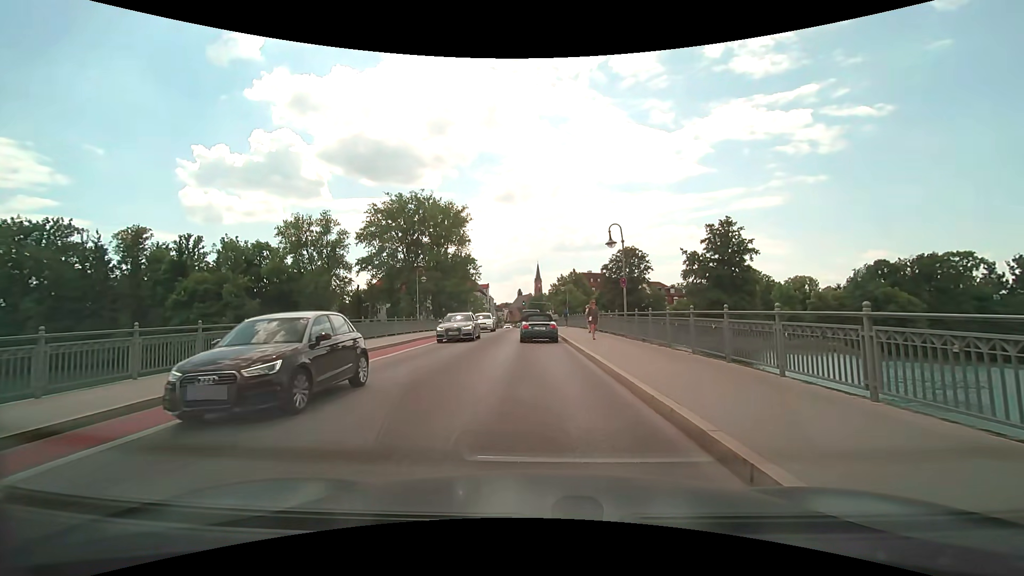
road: secondary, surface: asphalt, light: Day
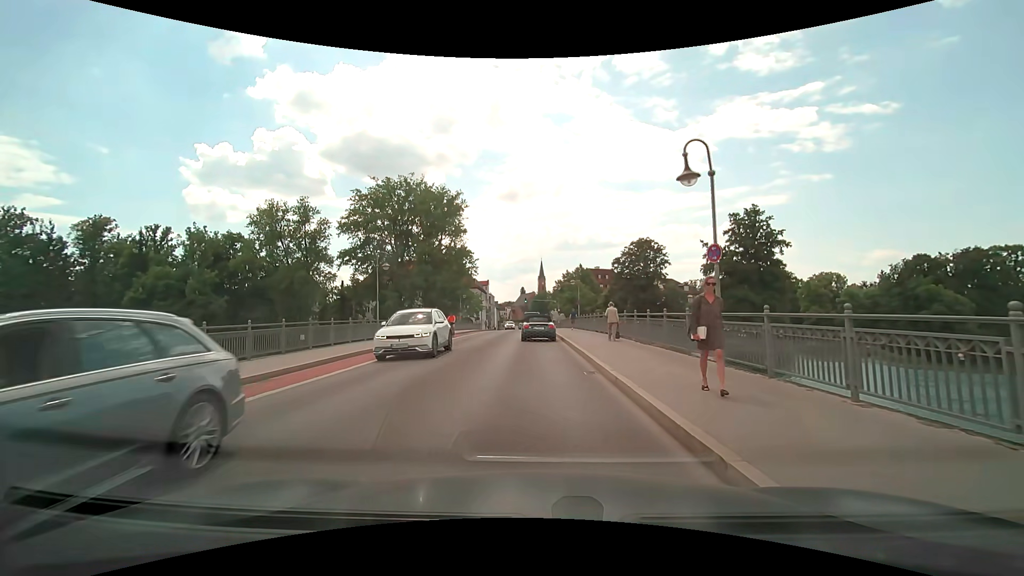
(0.0, +11.2) m; 0°
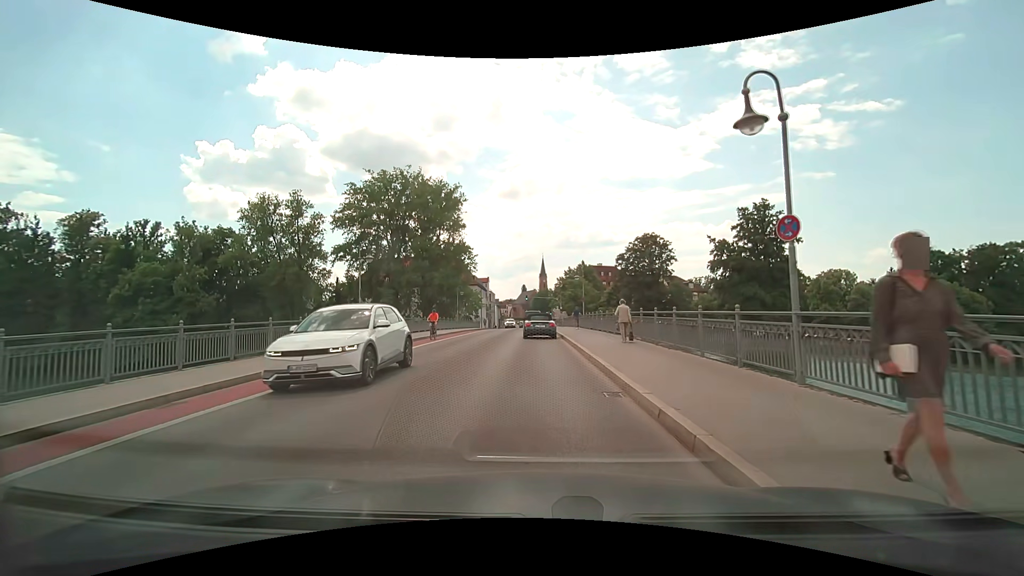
(0.0, +3.3) m; 0°
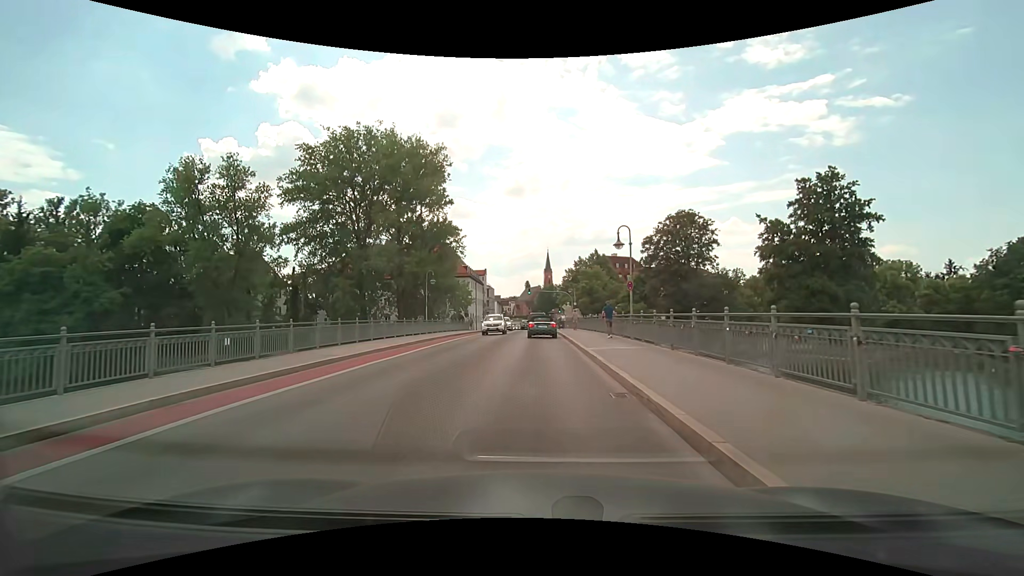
(-0.2, +19.5) m; -1°
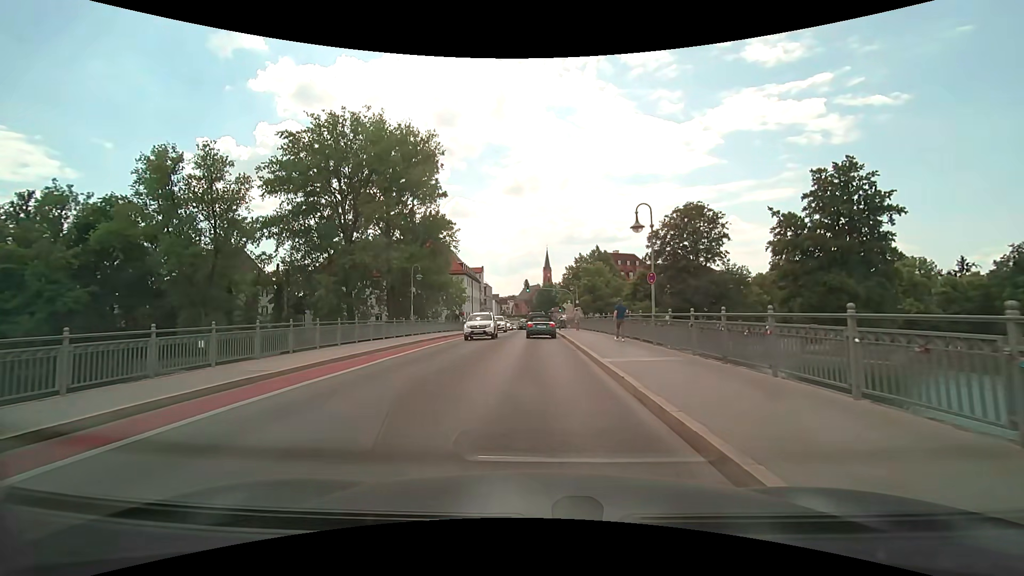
(0.0, +4.4) m; 0°
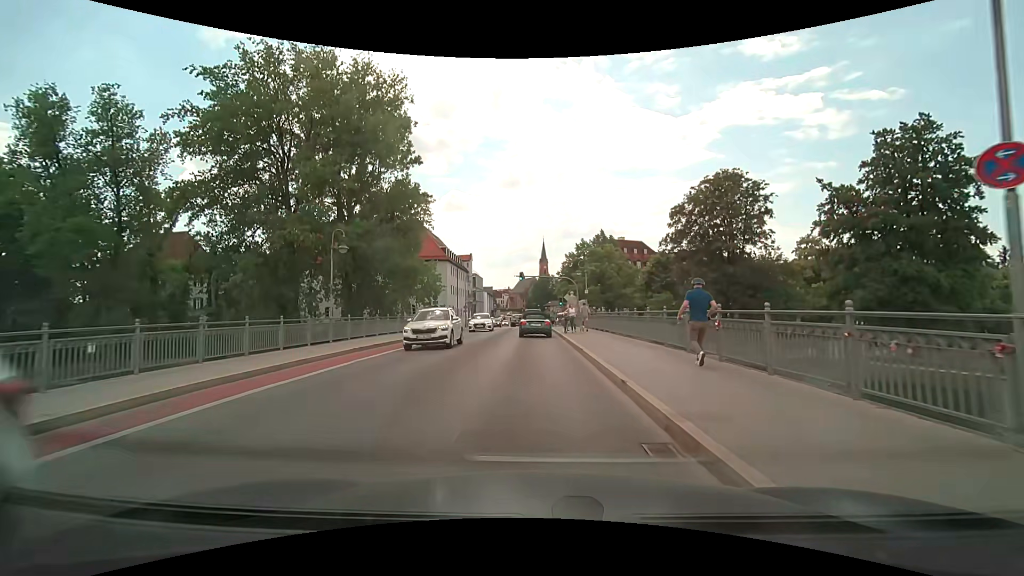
(+0.1, +13.7) m; 0°
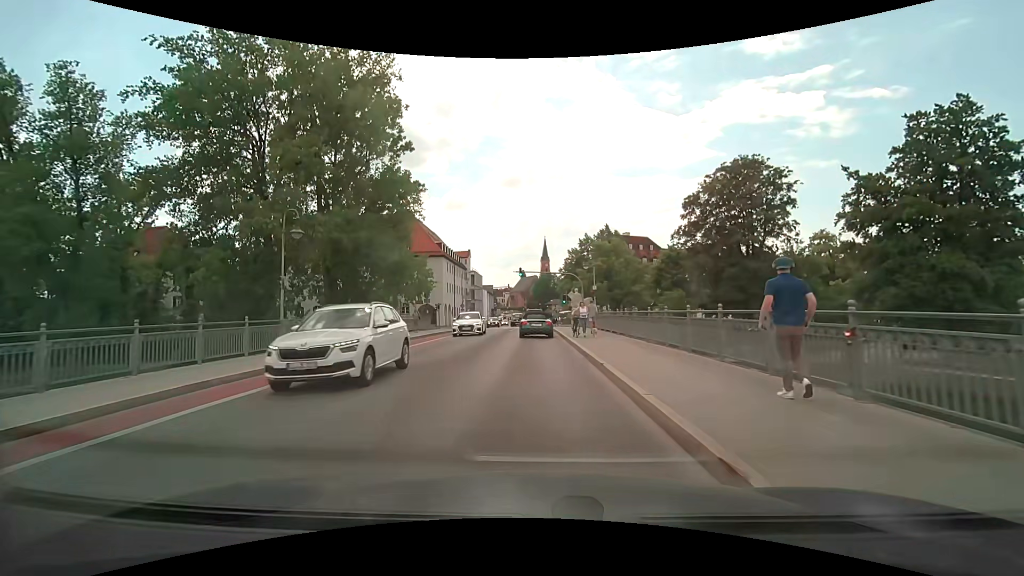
(0.0, +4.5) m; 0°
(0, +10) (0, +20) (0, +30) (0, +40) (0, +50) (0, +60) (0, +70) (+1, +80) (0, +90) (0, +100) m
